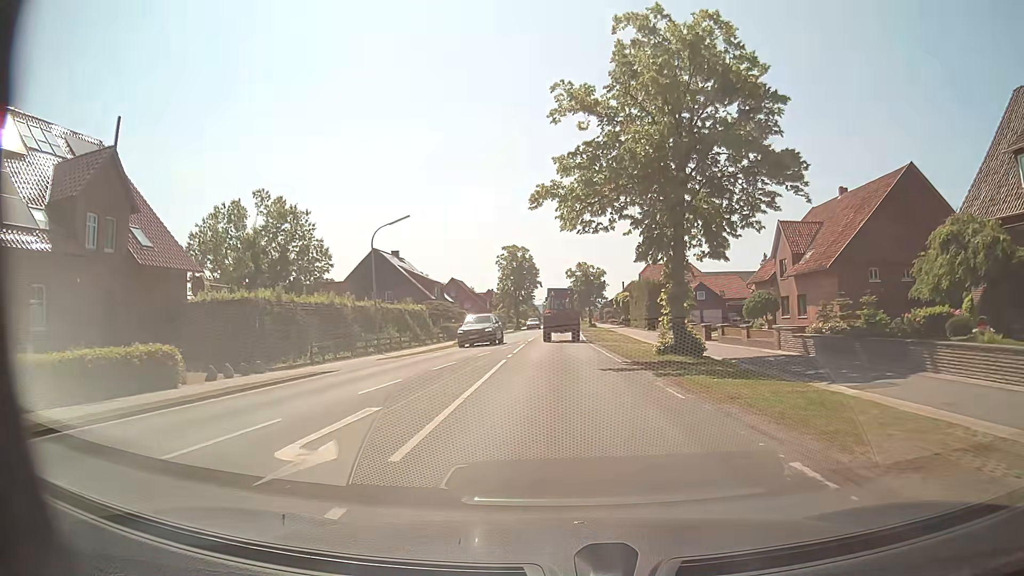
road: secondary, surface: asphalt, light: Day
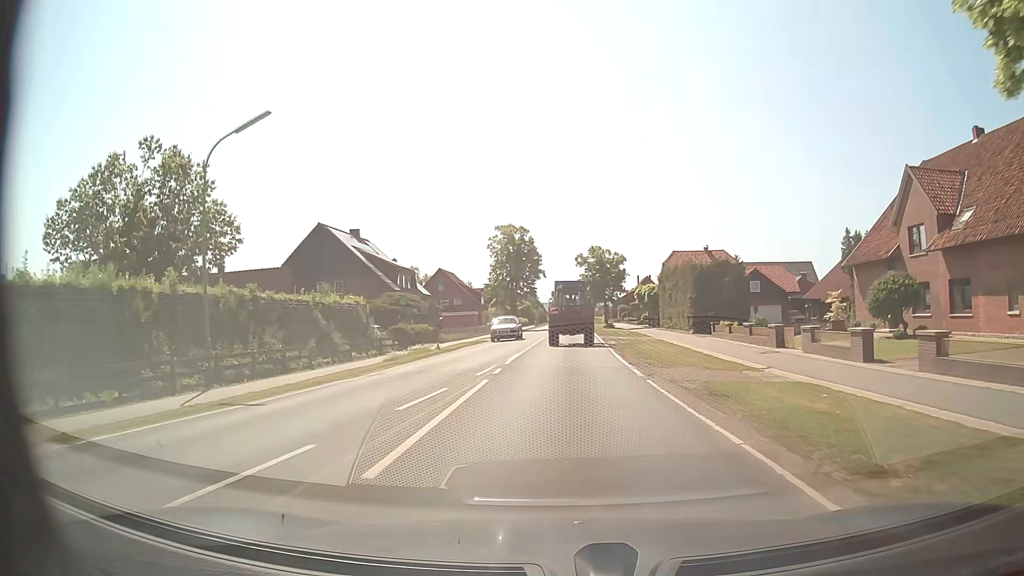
(-0.1, +20.3) m; -1°
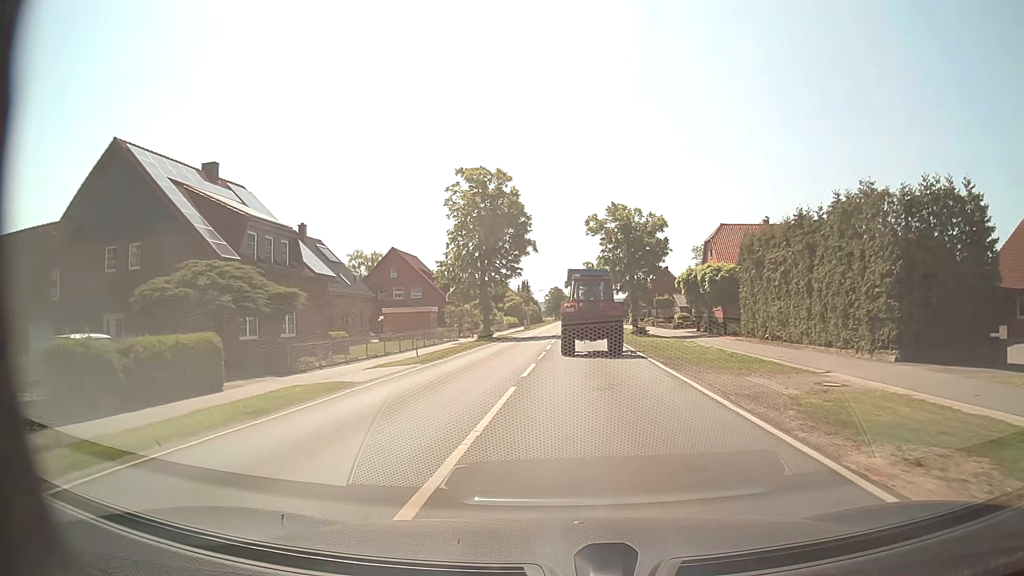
(-0.1, +30.1) m; 0°
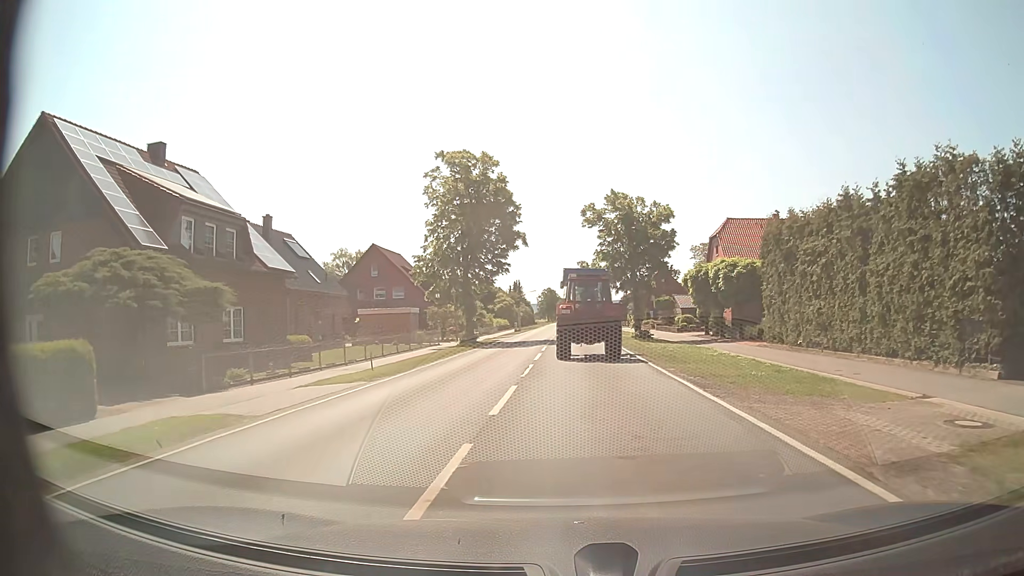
(0.0, +5.5) m; 0°
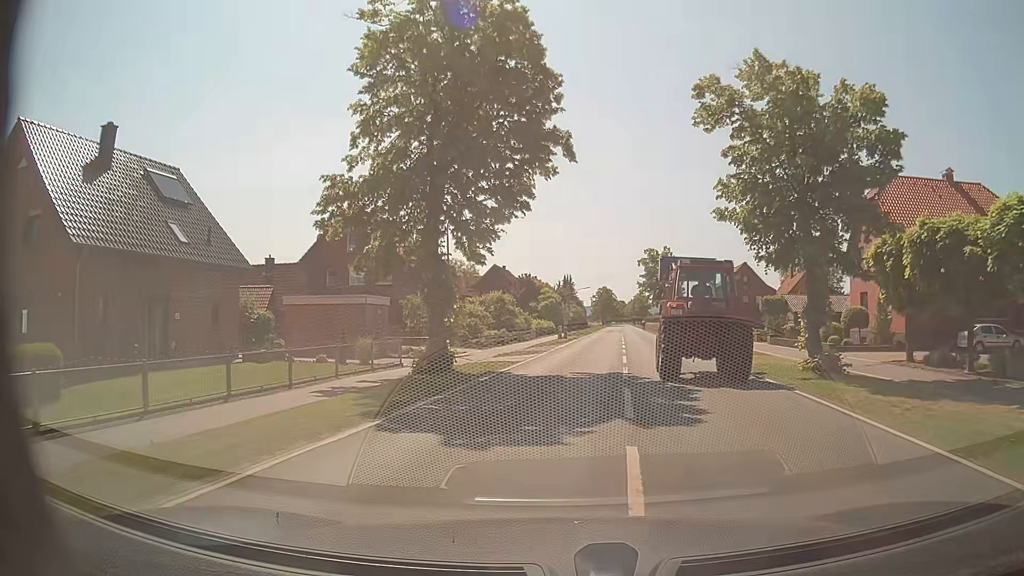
(-0.6, +24.4) m; -4°
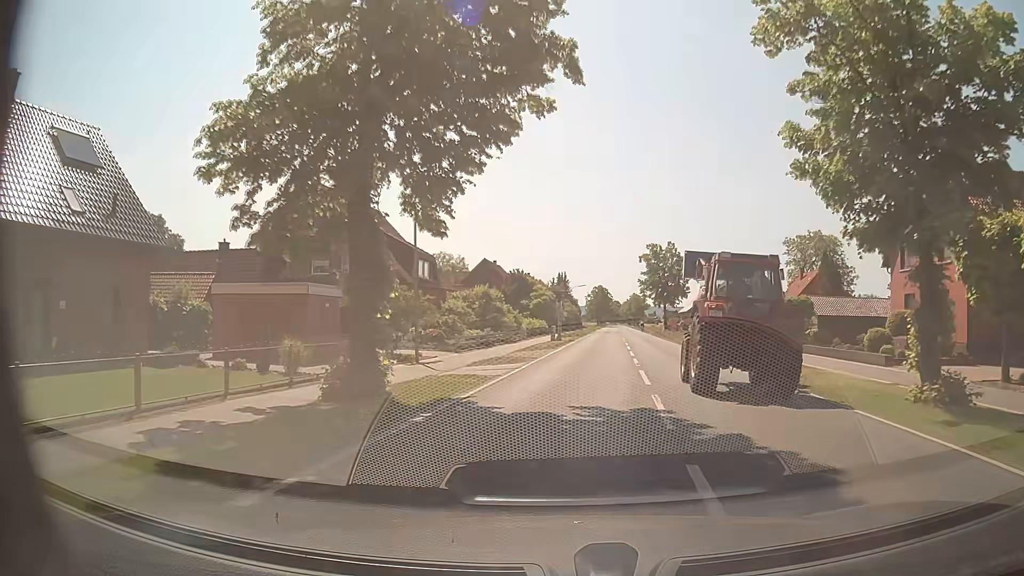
(0.0, +6.9) m; +1°
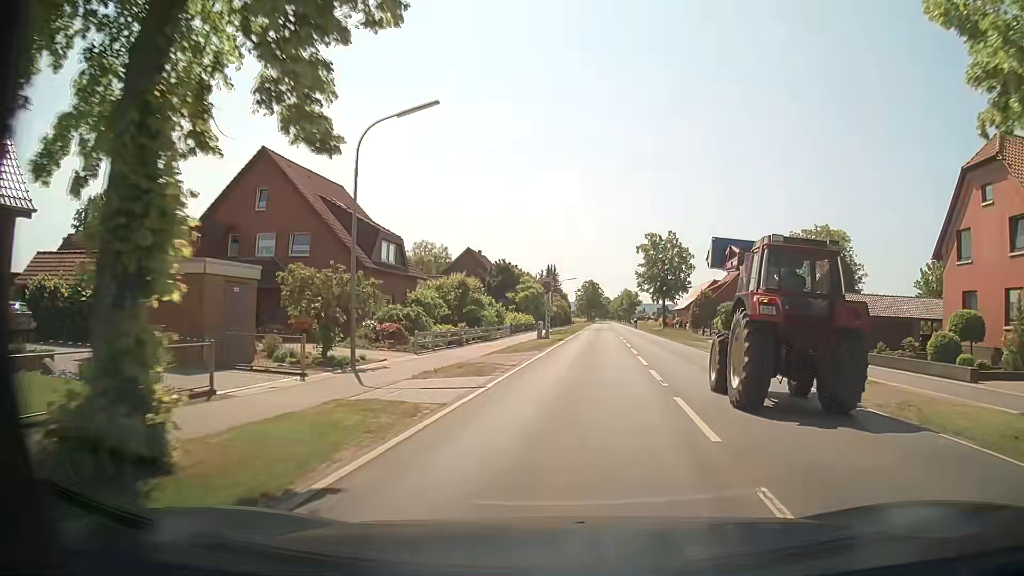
(0.0, +7.1) m; +1°
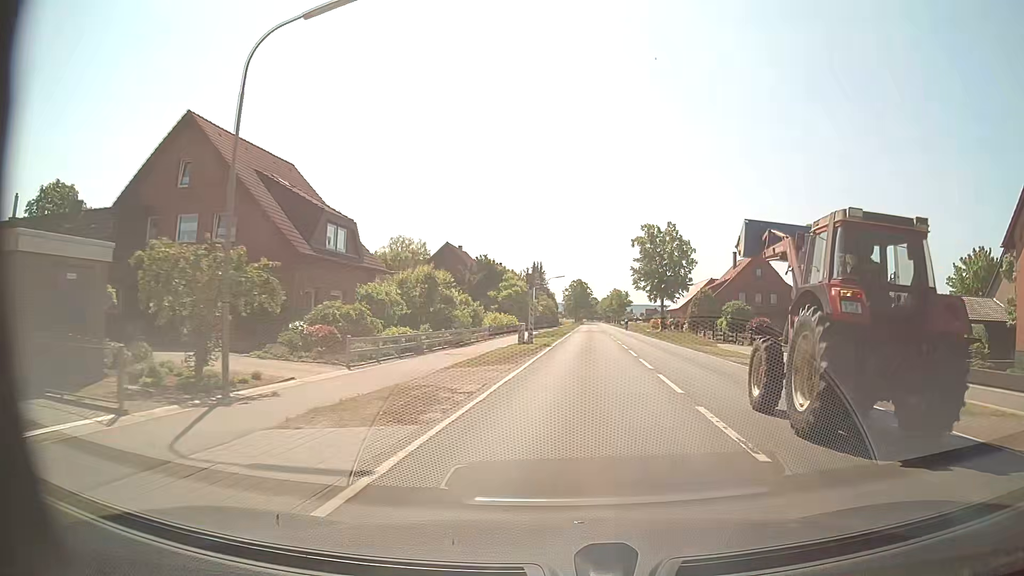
(+0.1, +7.3) m; +1°
(0, +10) (+1, +20) (+1, +30) (+2, +40) (+2, +50) (+3, +60) (+3, +70) (+4, +80) (+5, +90) (+6, +100) m
